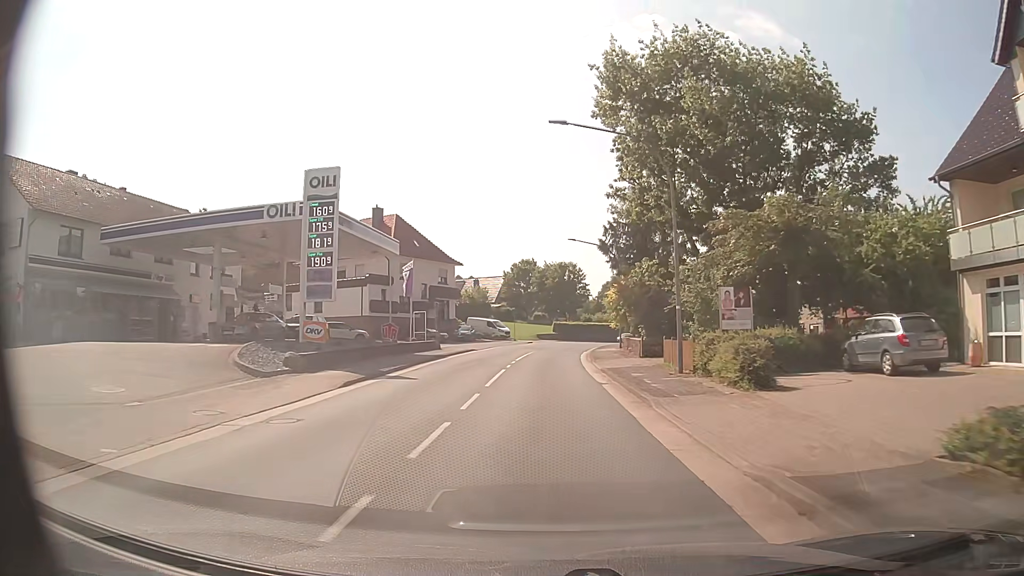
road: primary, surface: asphalt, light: Day
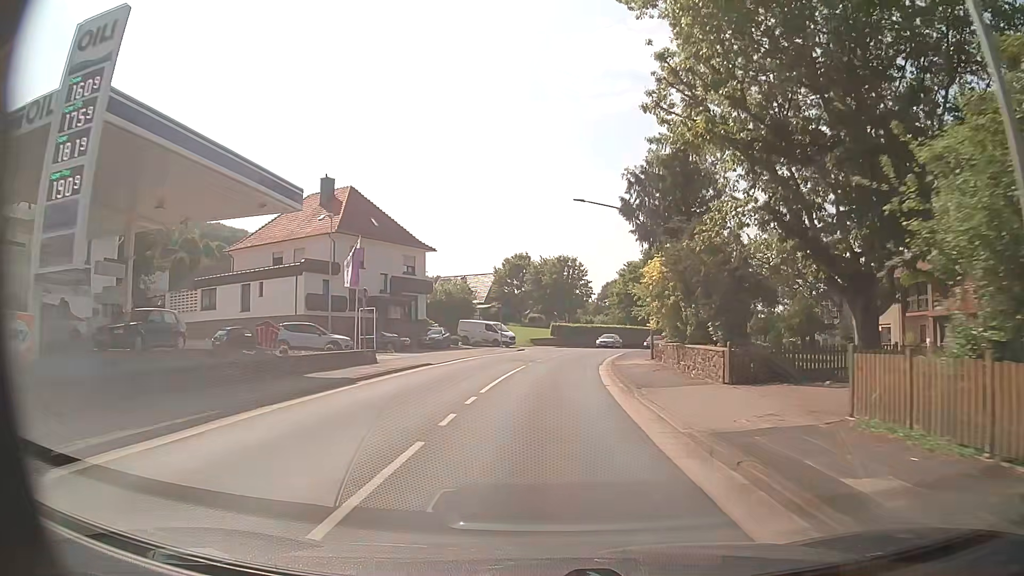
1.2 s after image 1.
(+0.1, +15.6) m; +1°
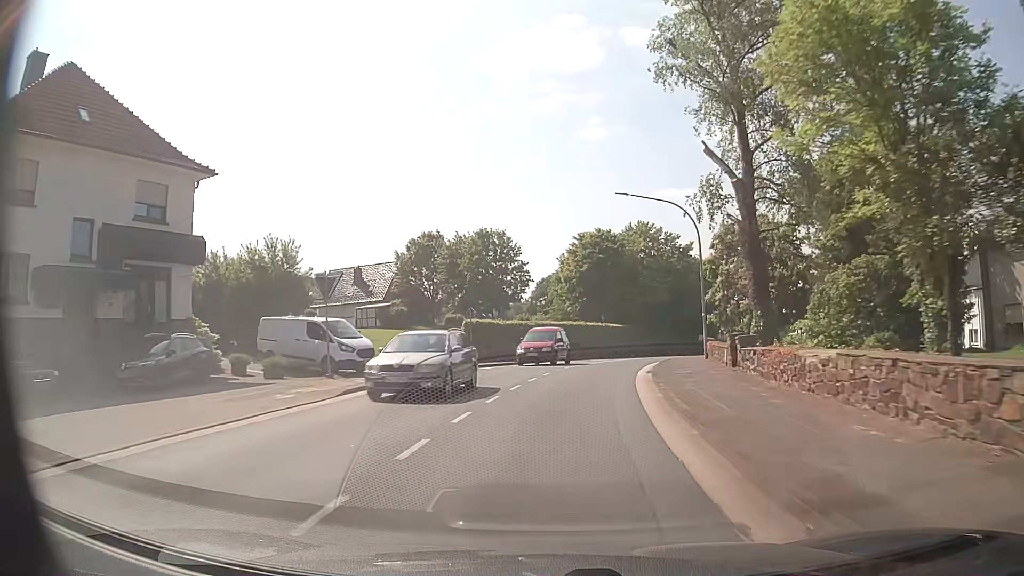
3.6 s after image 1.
(+1.0, +30.8) m; +5°
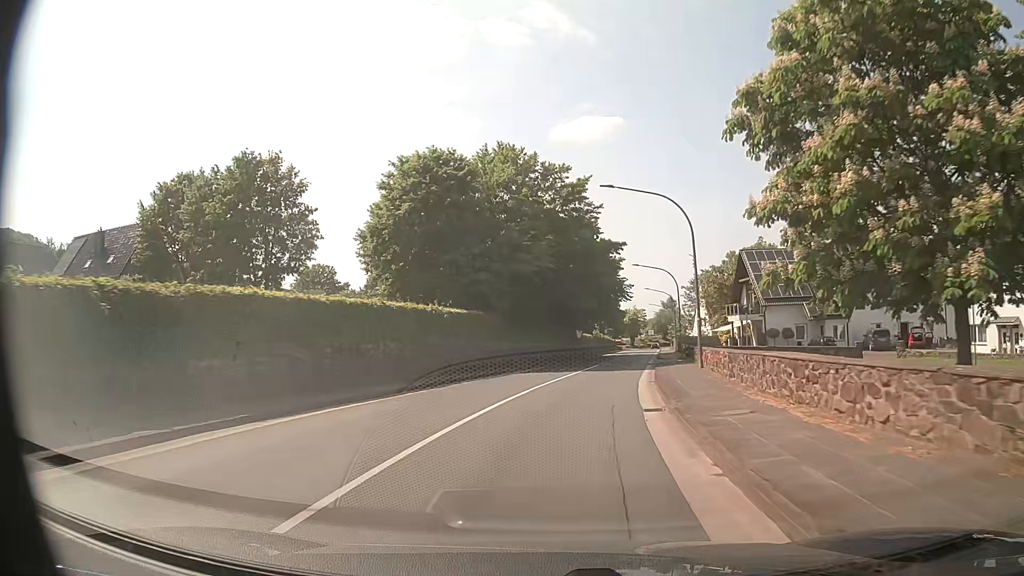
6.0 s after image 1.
(+3.5, +30.8) m; +13°
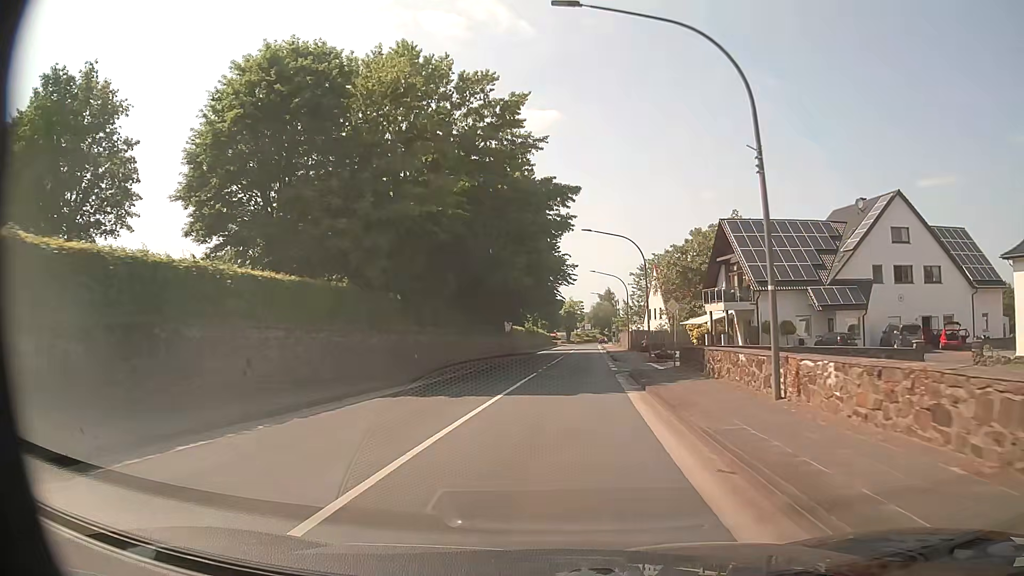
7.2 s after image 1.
(+0.9, +15.7) m; +5°
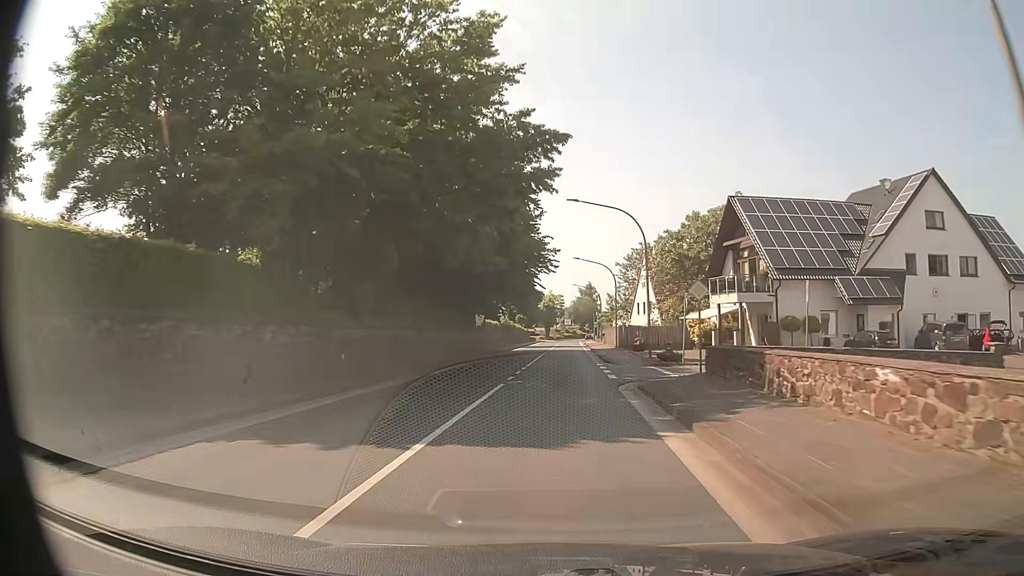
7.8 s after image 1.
(+0.2, +7.9) m; +2°
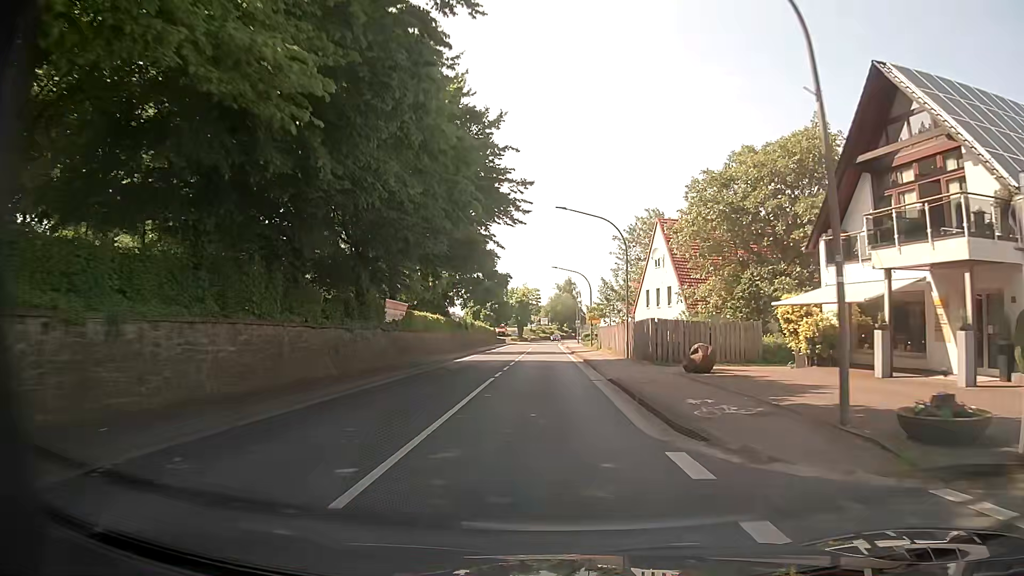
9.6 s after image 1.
(+0.7, +23.5) m; +2°
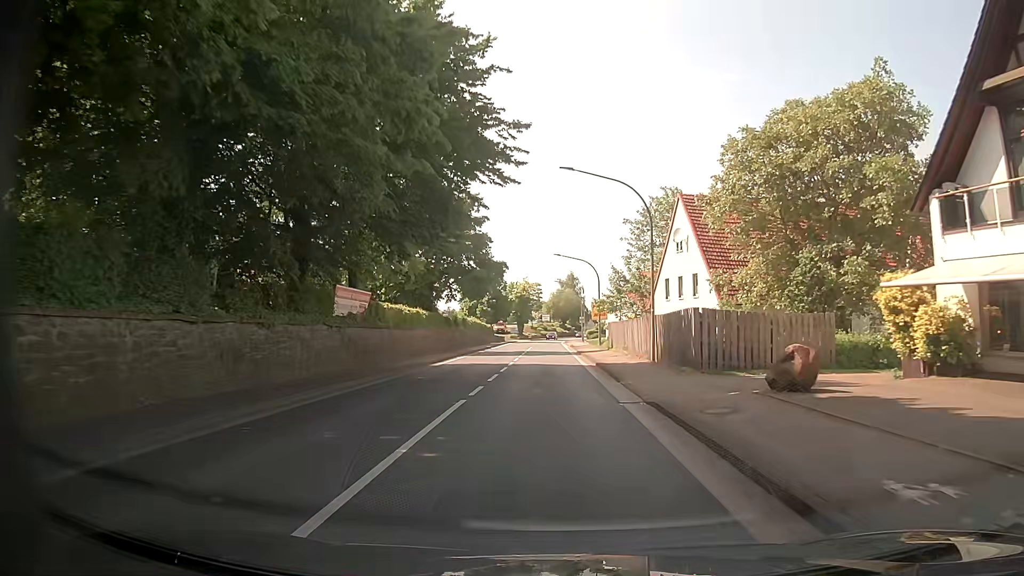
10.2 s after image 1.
(0.0, +7.9) m; 0°
(0, +10) (0, +20) (0, +30) (0, +40) (0, +50) (0, +60) (0, +70) (0, +80) (0, +90) (+1, +100) m
